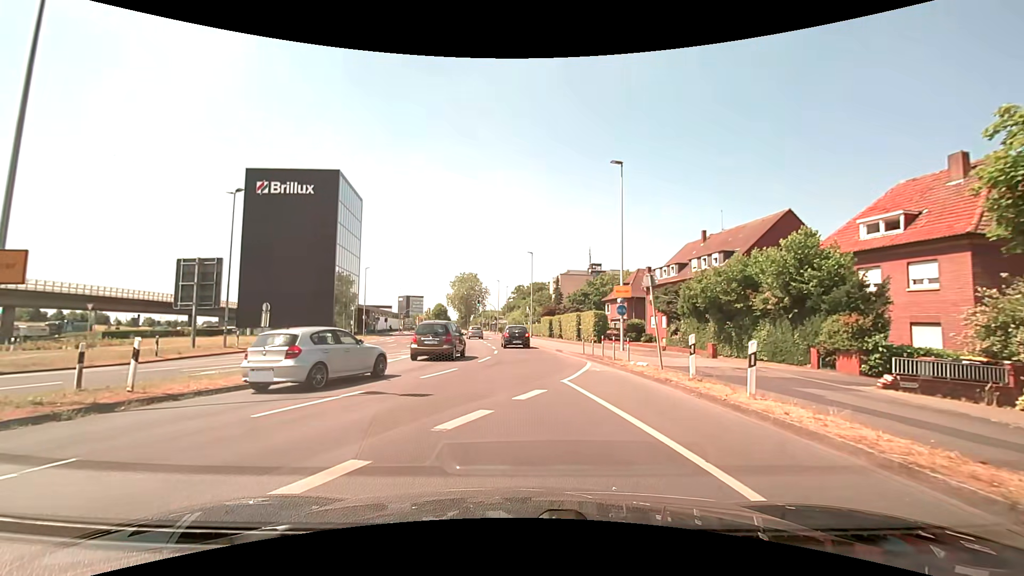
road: secondary_link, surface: asphalt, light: Day
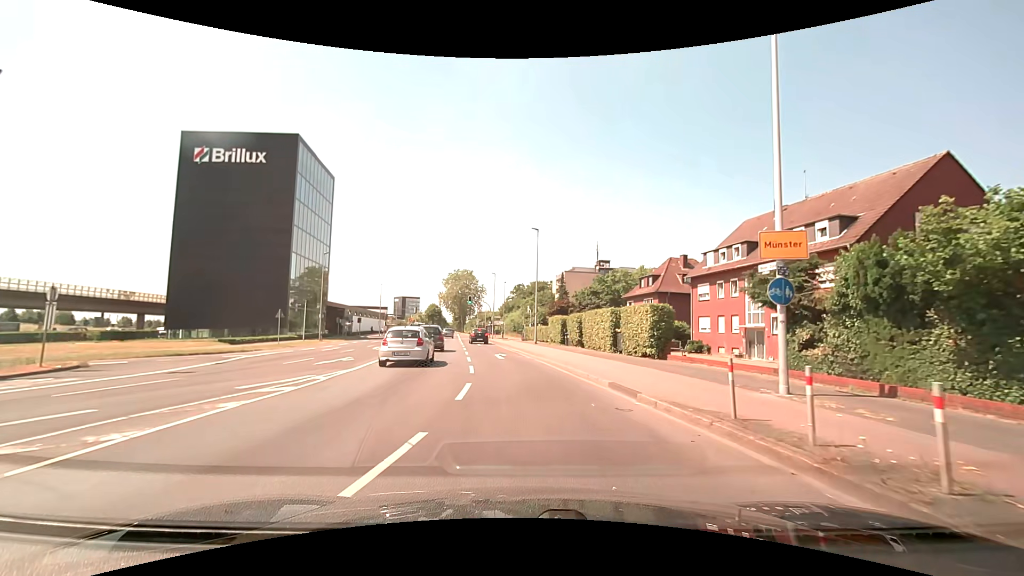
(-0.4, +16.5) m; 0°
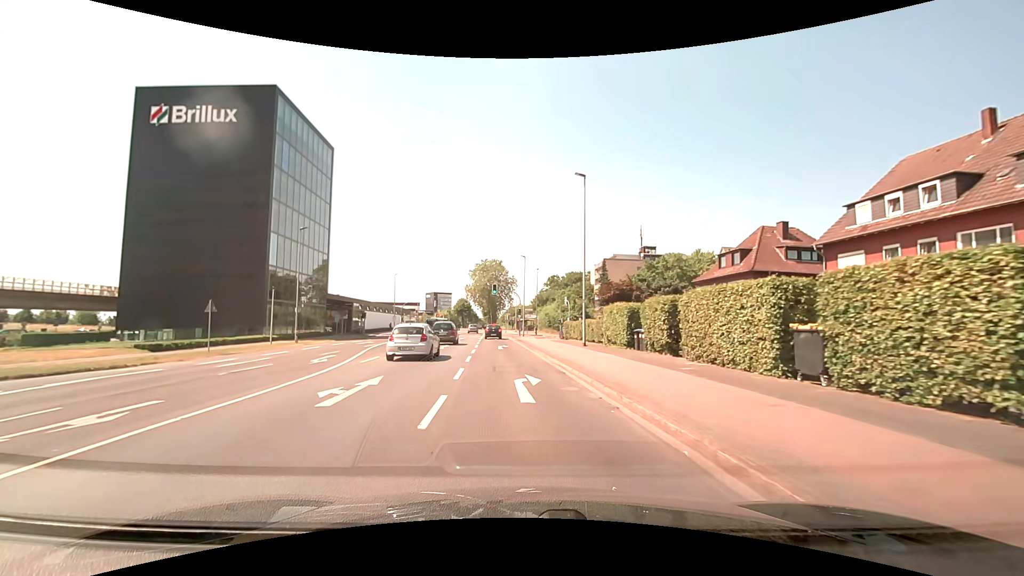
(-0.3, +14.9) m; -4°
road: secondary
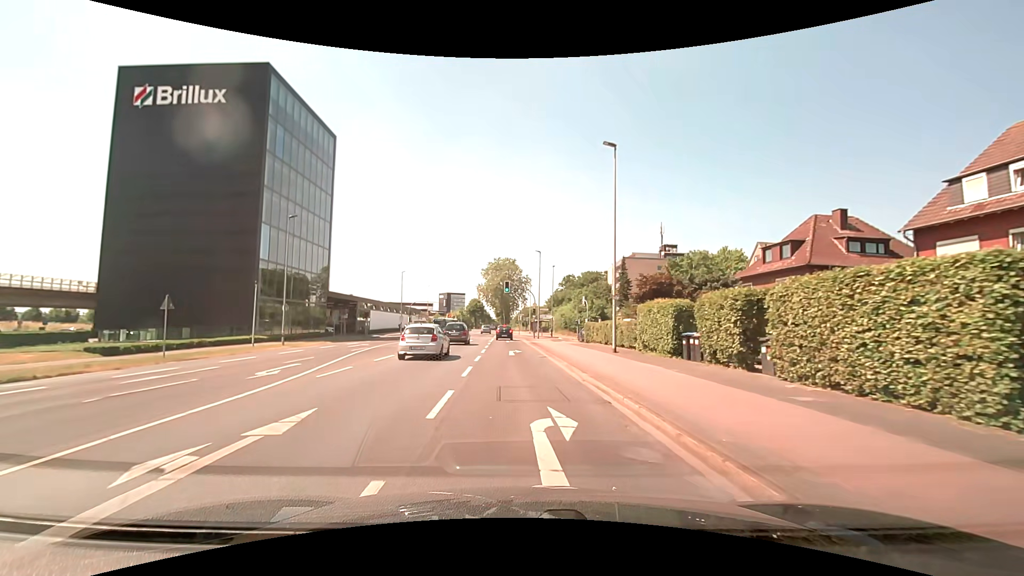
(-0.1, +5.3) m; -2°
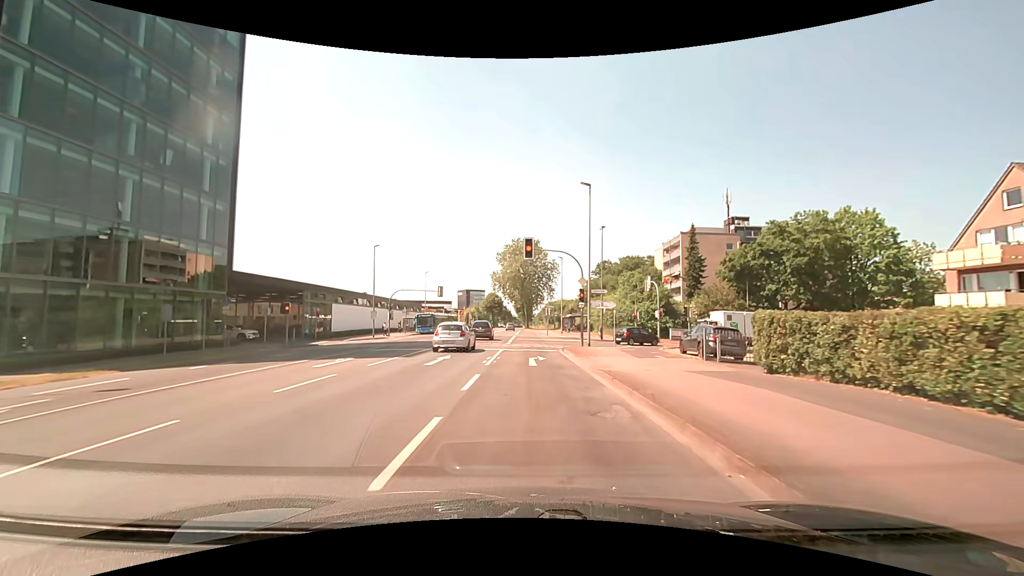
(-0.8, +27.6) m; -3°
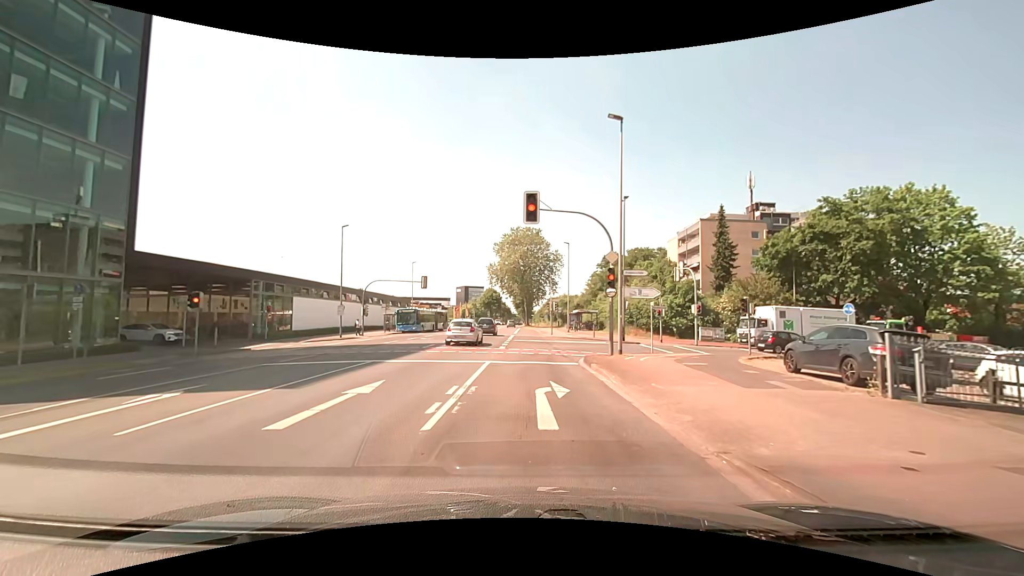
(0.0, +10.0) m; +1°
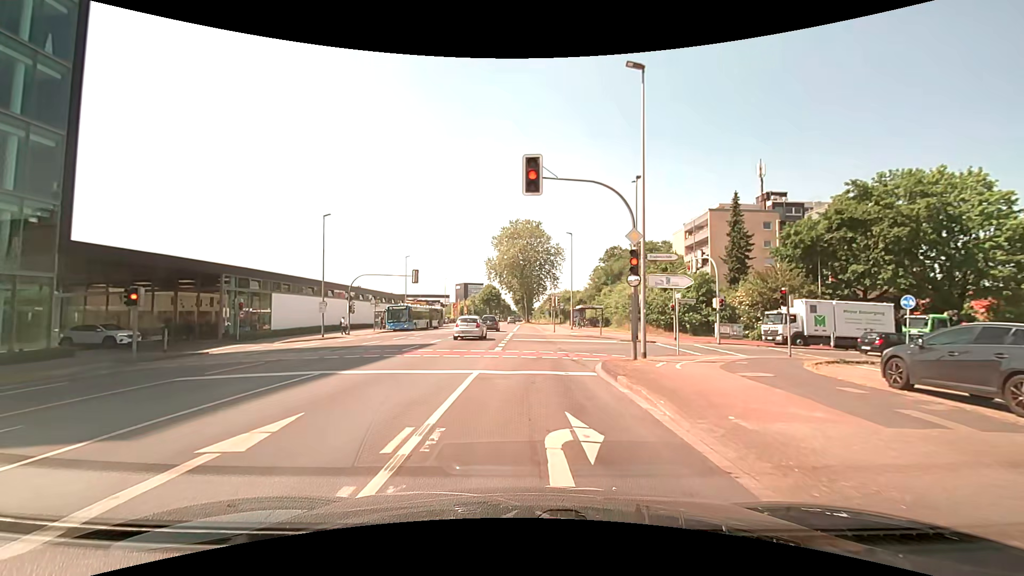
(0.0, +4.0) m; -2°
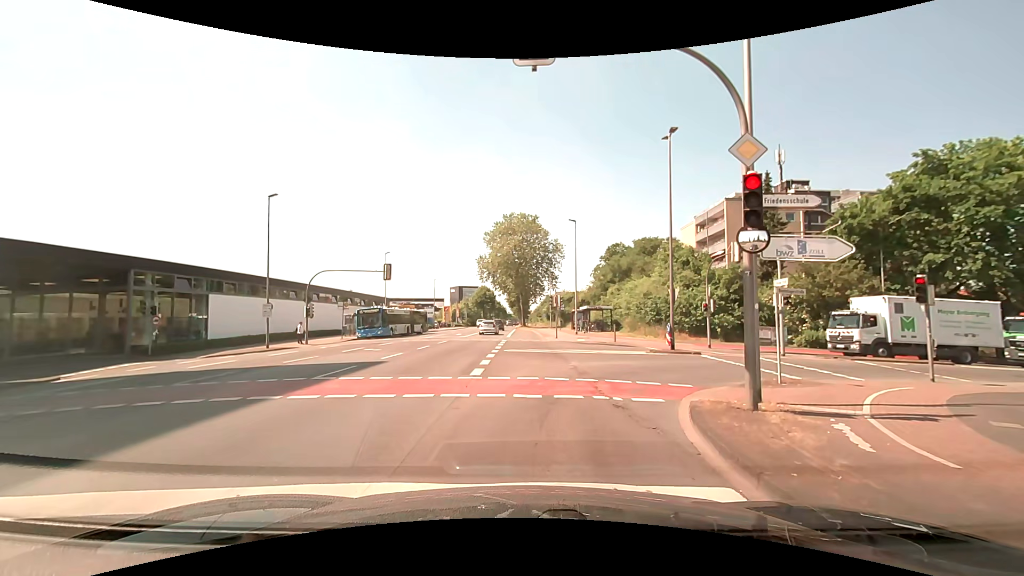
(+0.1, +8.0) m; +2°
(0, +10) (+3, +19) (+12, +23) (+22, +25) (+32, +27) (+42, +29) (+51, +32) (+61, +34) (+71, +36) (+80, +39) m
